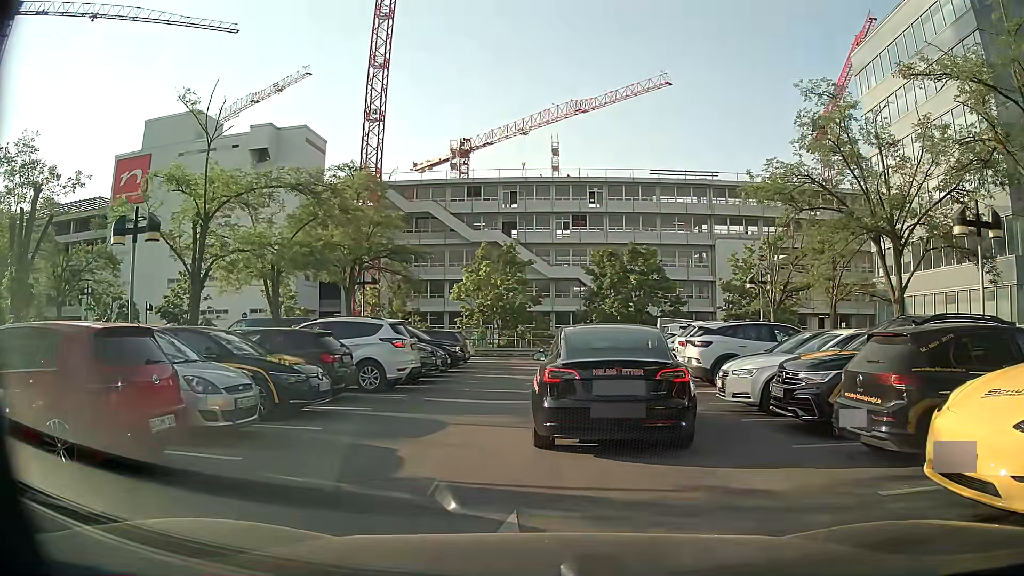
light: Day
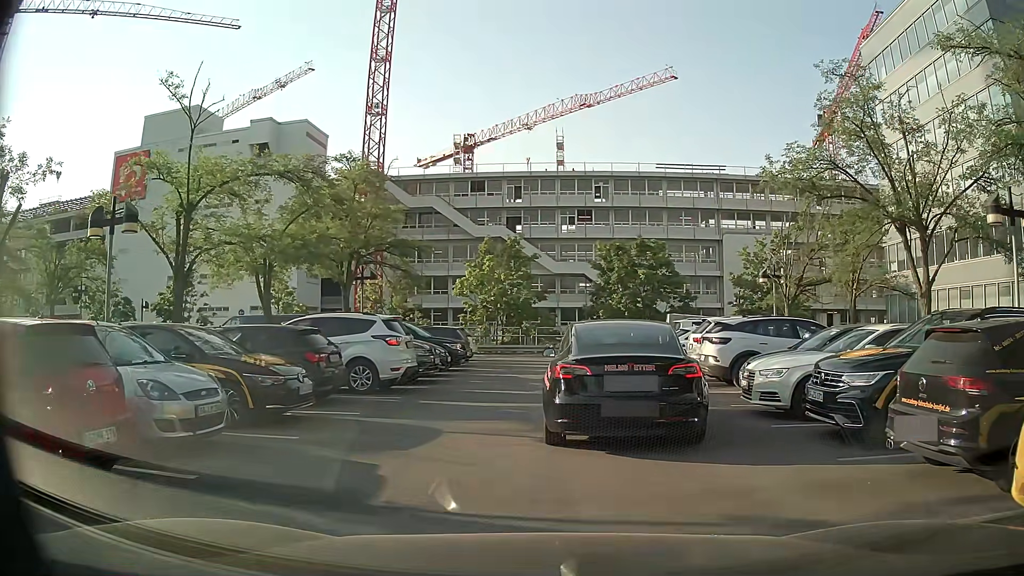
(0.0, +1.2) m; -1°
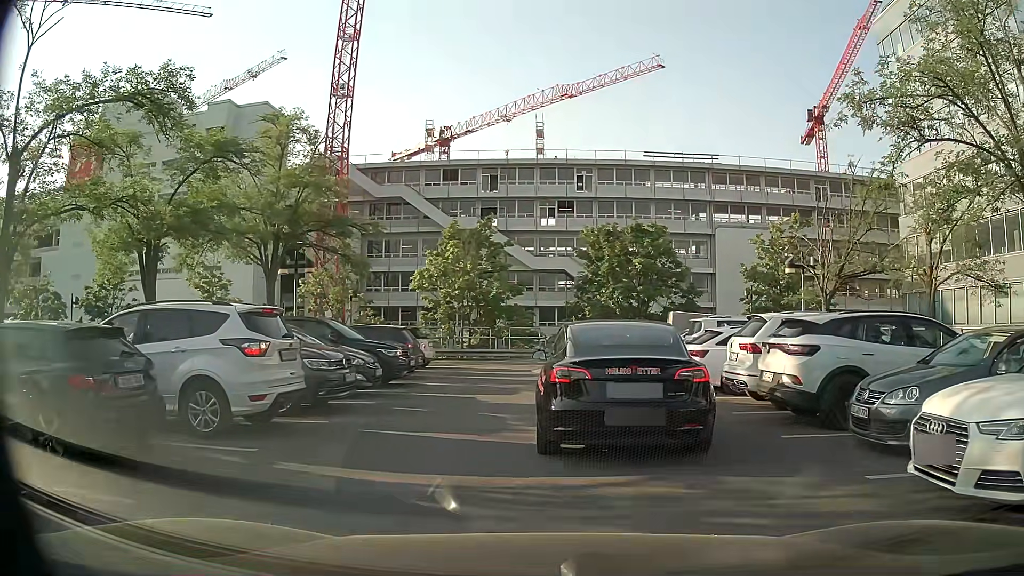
(-0.1, +6.0) m; 0°
